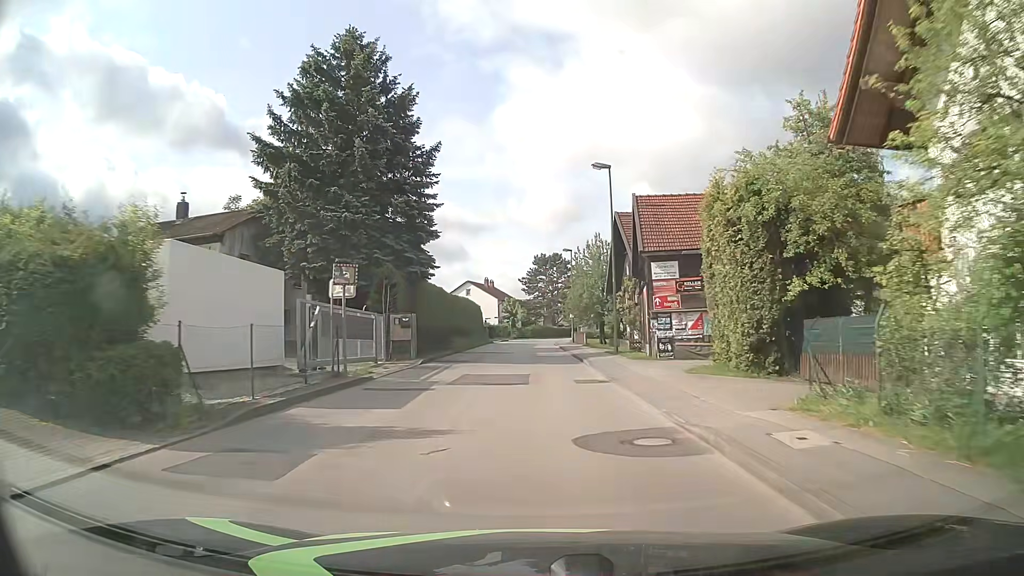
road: unclassified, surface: asphalt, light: Day
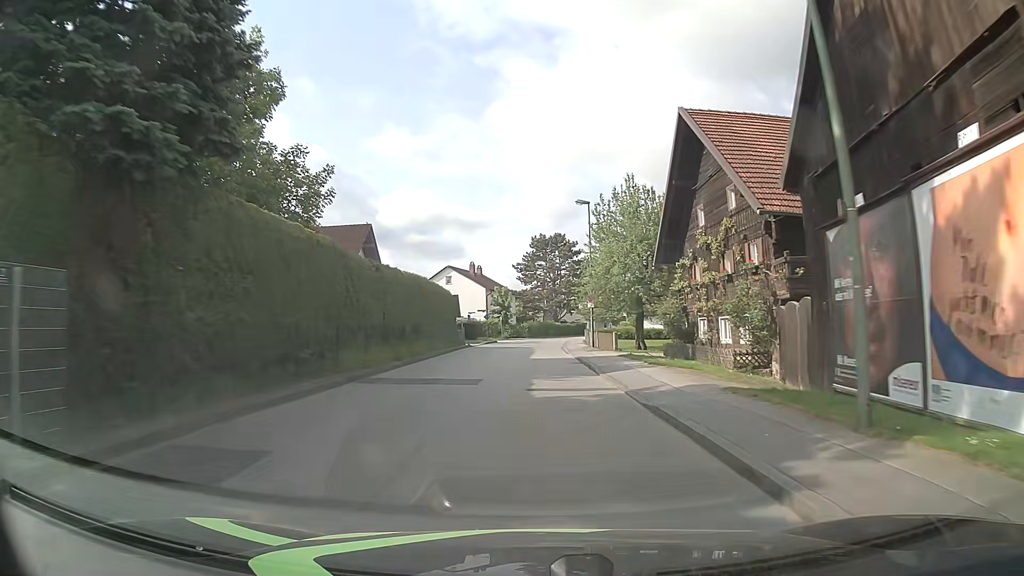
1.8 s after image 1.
(-0.1, +21.7) m; 0°
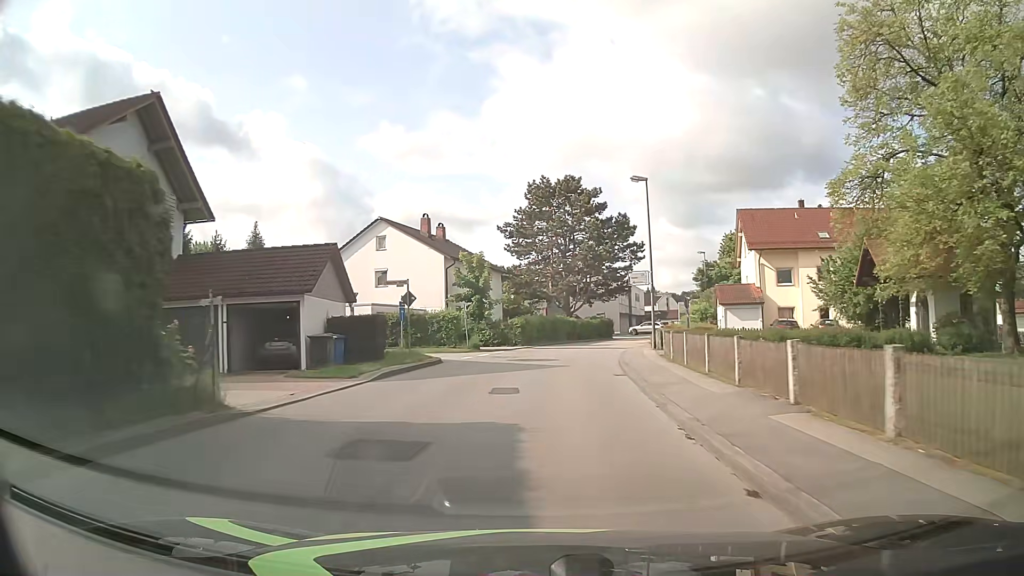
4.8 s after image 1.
(0.0, +37.1) m; 0°
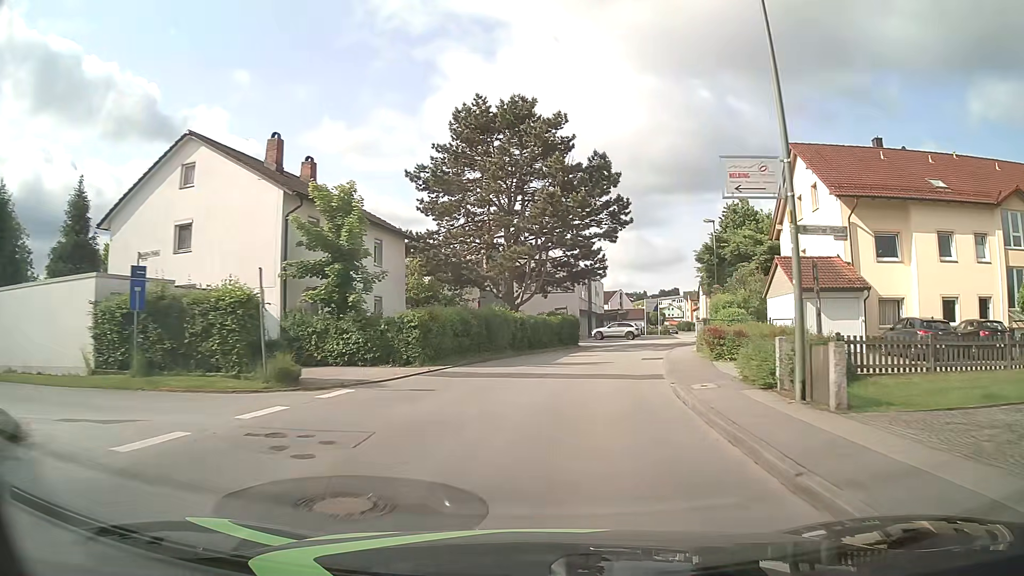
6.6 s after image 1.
(+0.6, +22.0) m; +5°
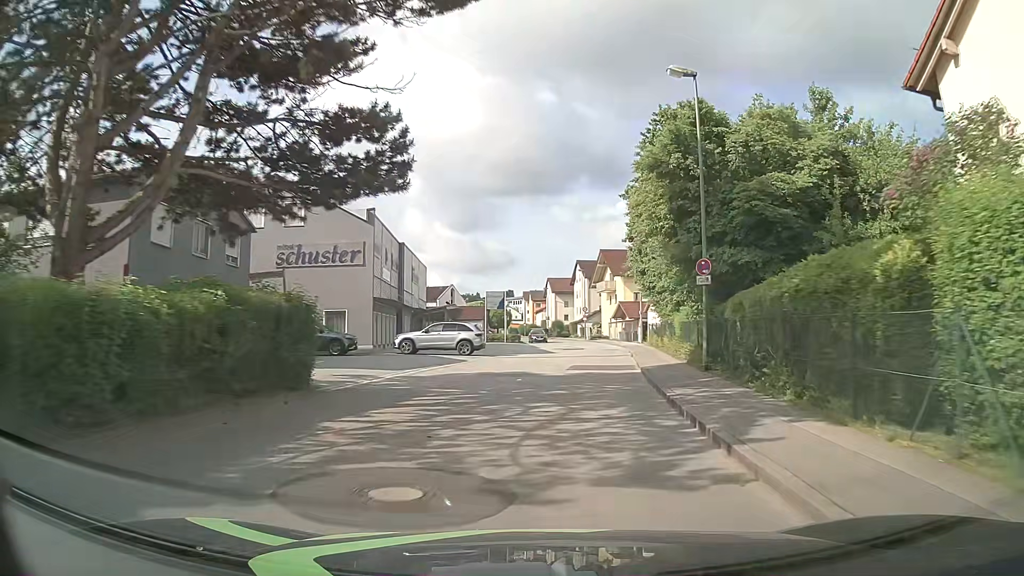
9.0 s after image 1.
(+3.4, +28.6) m; +14°
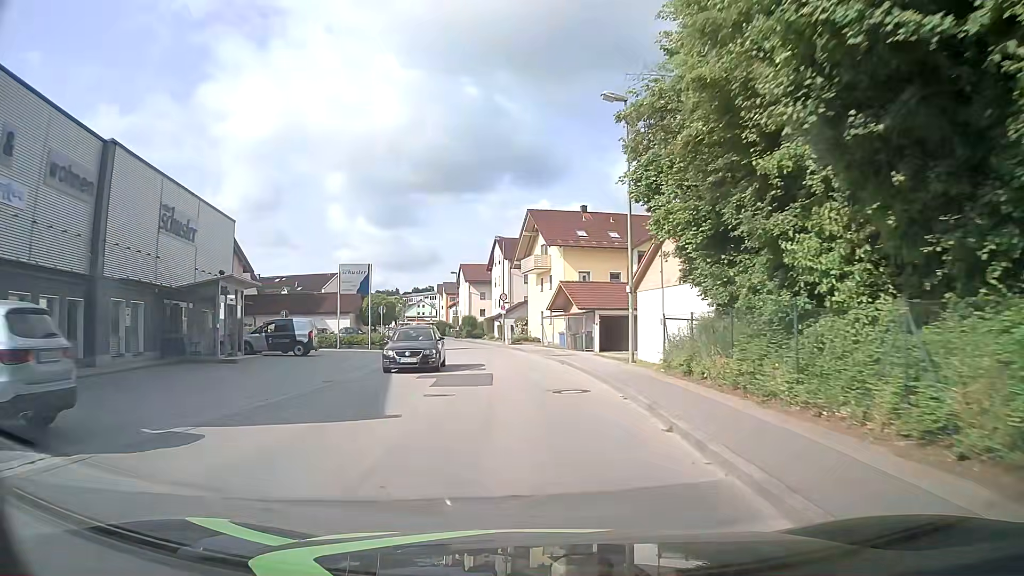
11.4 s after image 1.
(+2.2, +27.2) m; +6°
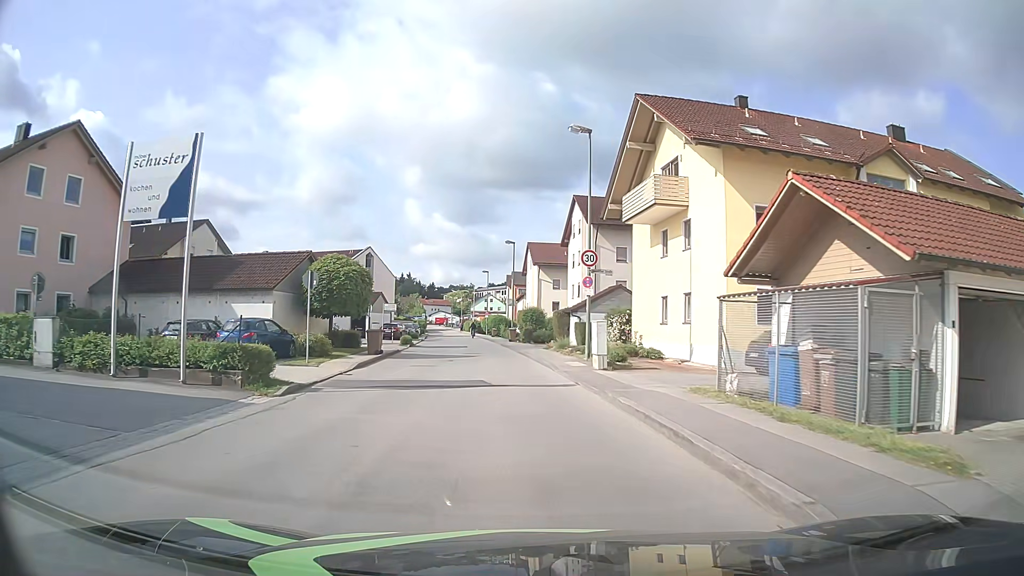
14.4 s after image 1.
(-1.2, +28.4) m; -6°
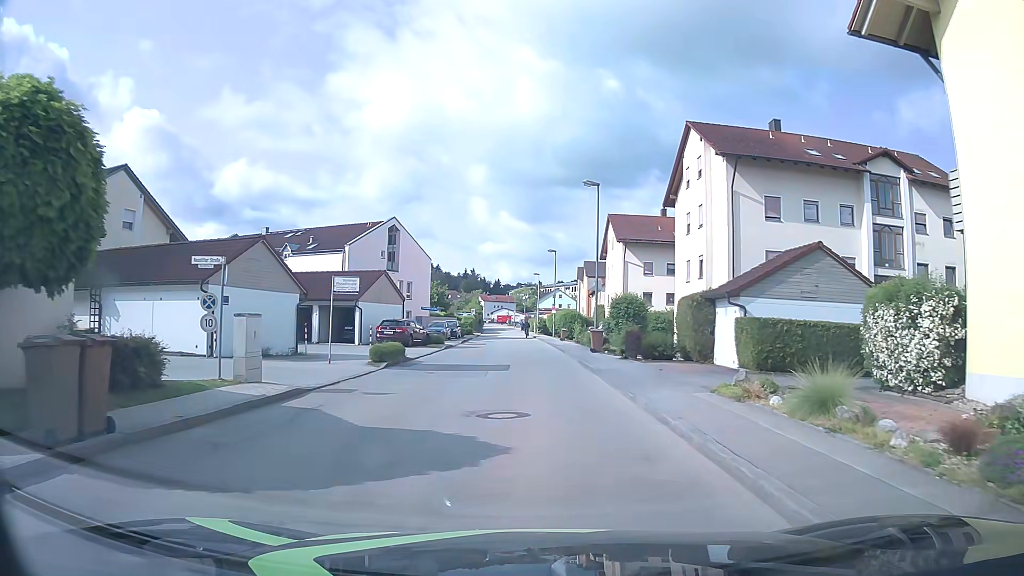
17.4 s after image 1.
(-1.5, +22.8) m; -6°
(0, +10) (0, +20) (0, +30) (-1, +40) (-1, +50) (-1, +60) (-2, +70) (-2, +80) (-2, +90) (-3, +100) m
